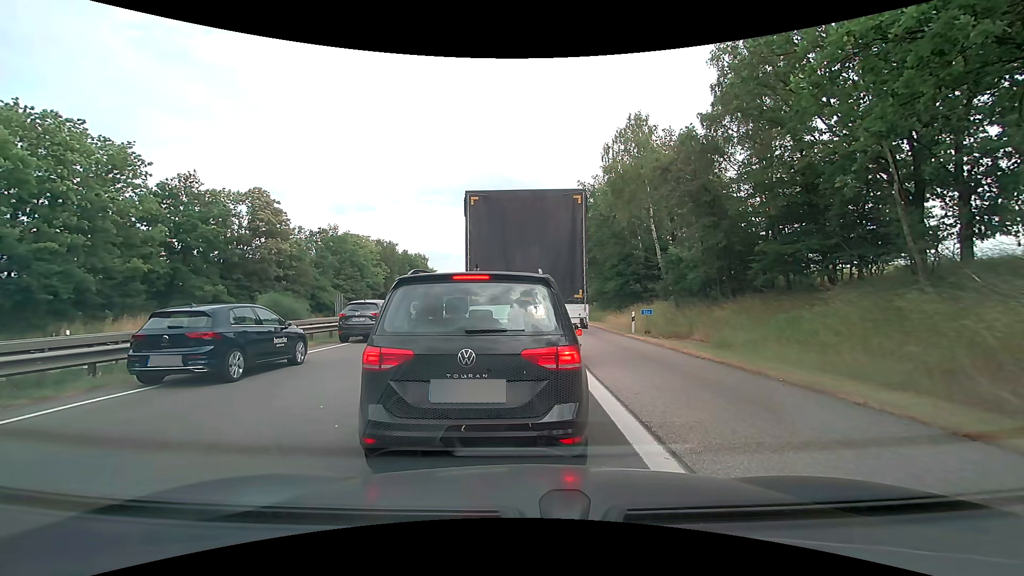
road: motorway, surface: asphalt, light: Day
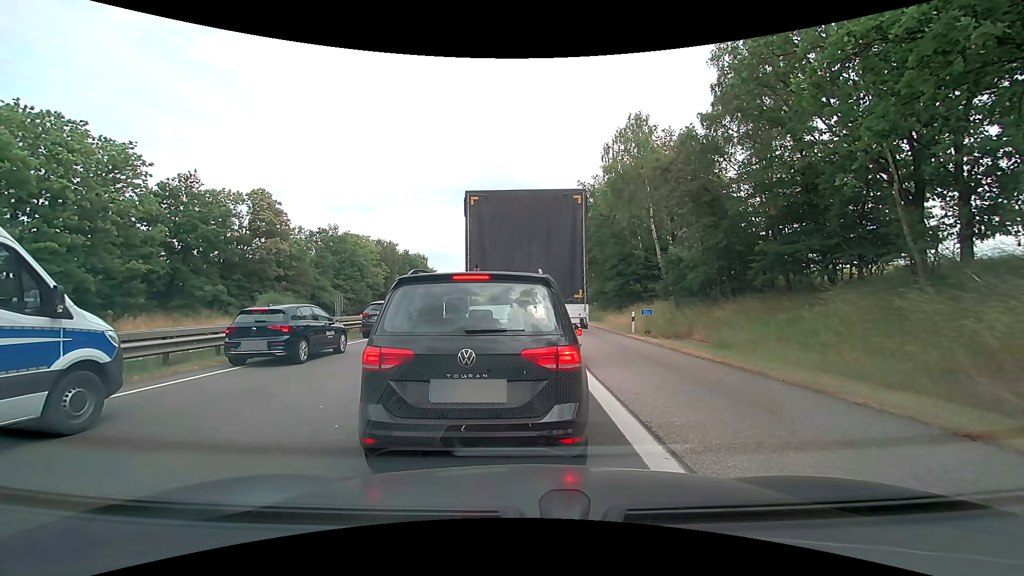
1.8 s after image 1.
(0.0, 0.0) m; 0°
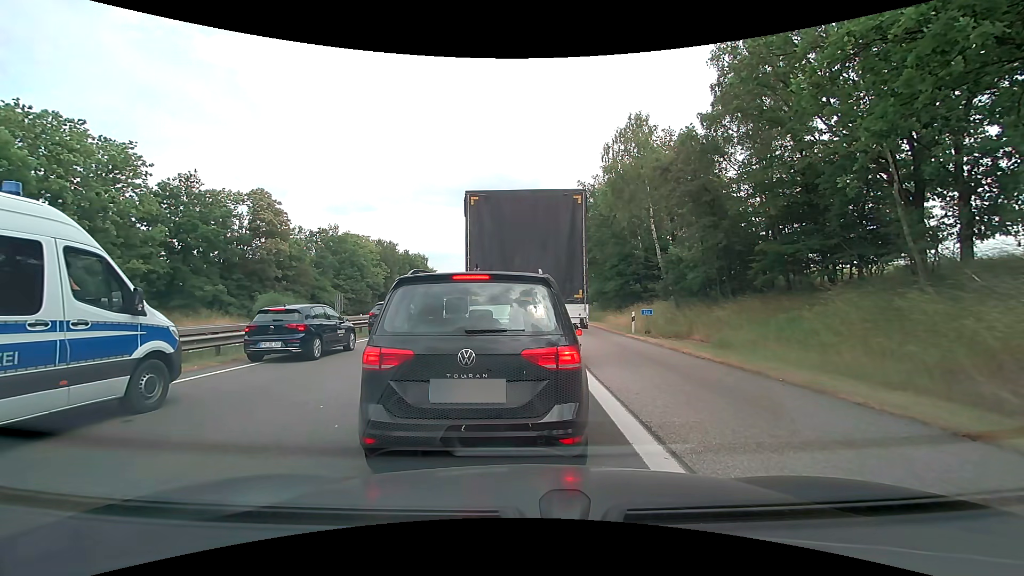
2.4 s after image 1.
(0.0, 0.0) m; 0°
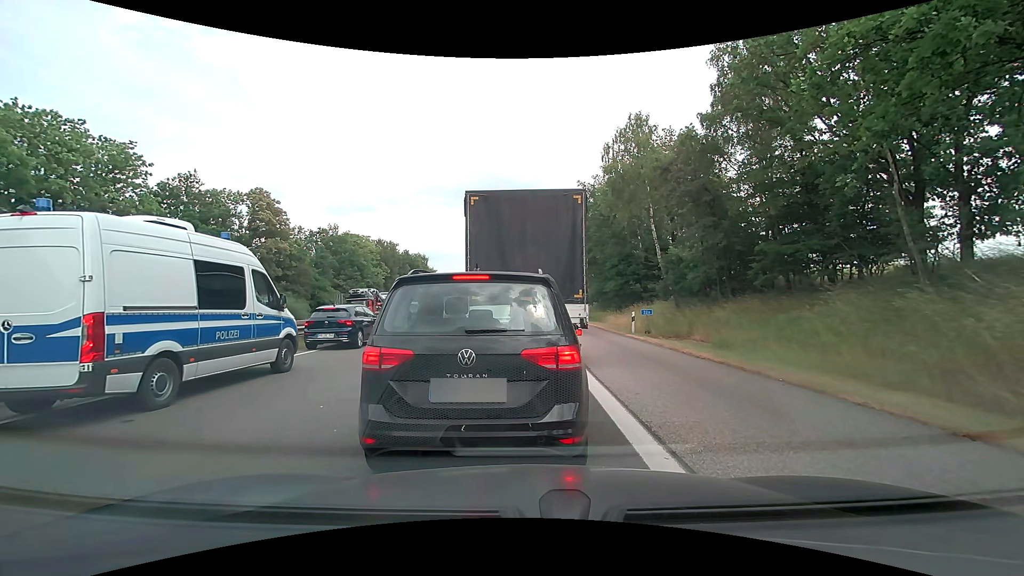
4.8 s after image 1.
(0.0, 0.0) m; 0°
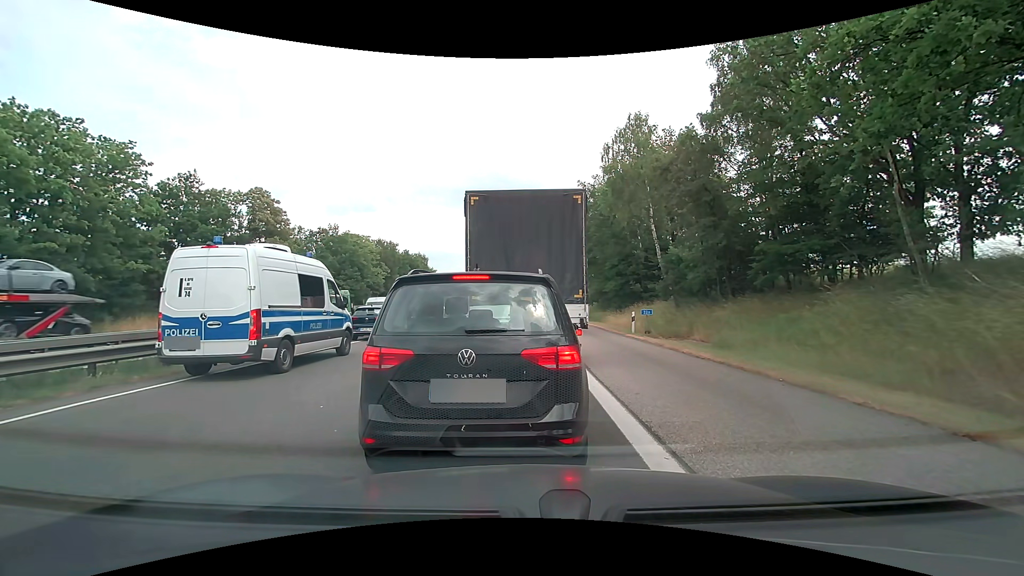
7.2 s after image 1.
(0.0, 0.0) m; 0°
